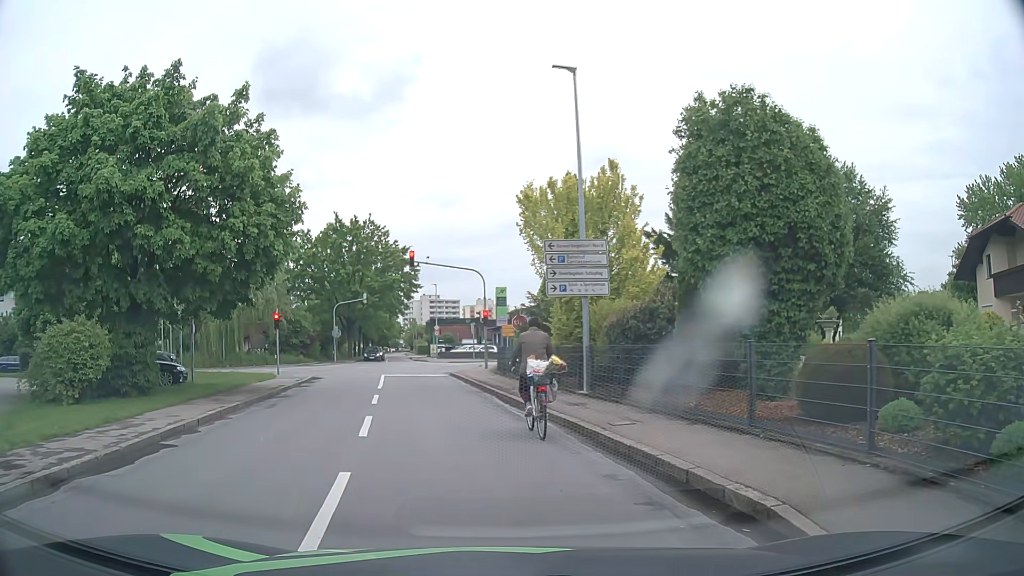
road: tertiary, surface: asphalt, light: Day
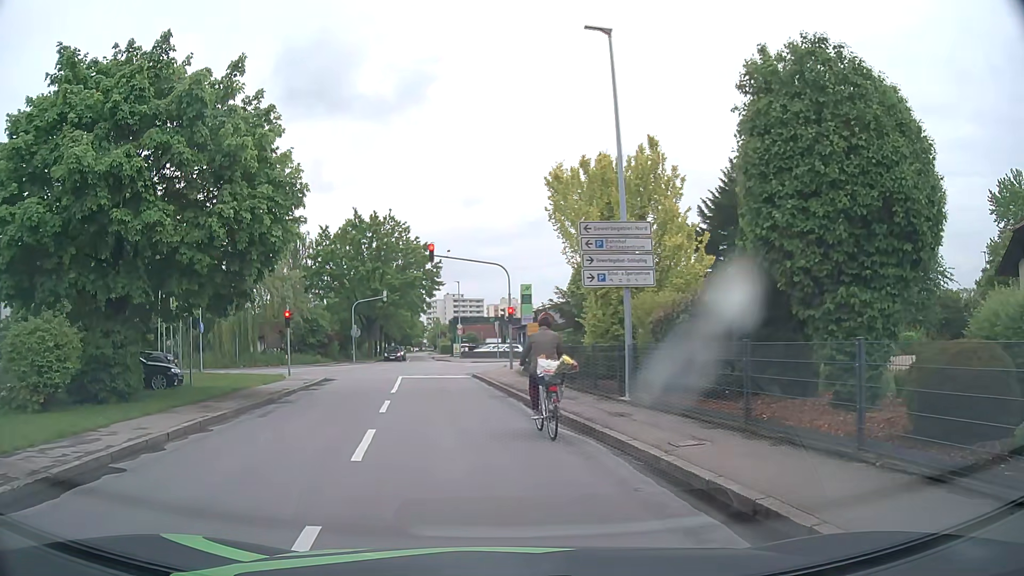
(0.0, +2.3) m; -2°
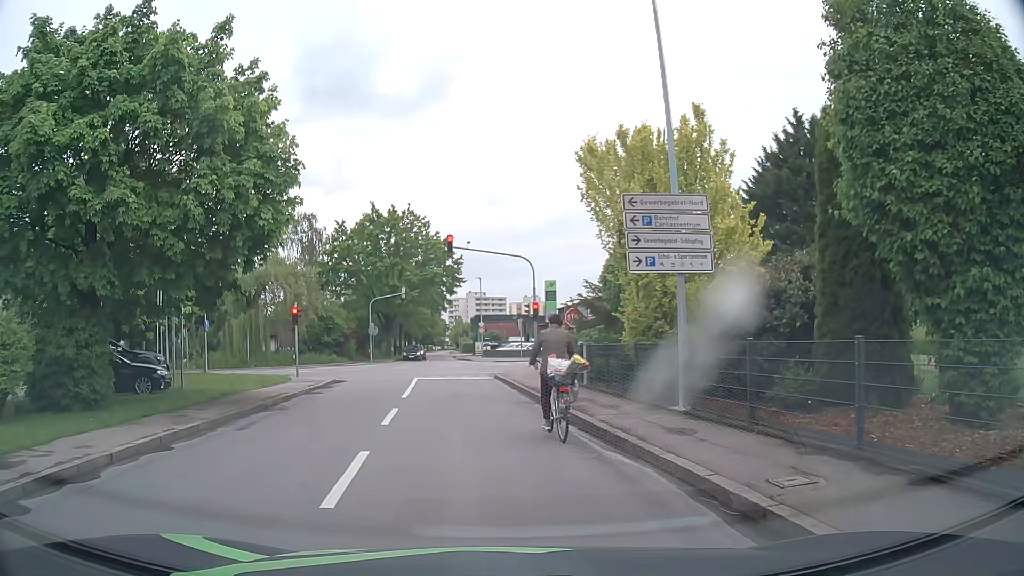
(0.0, +2.5) m; -1°
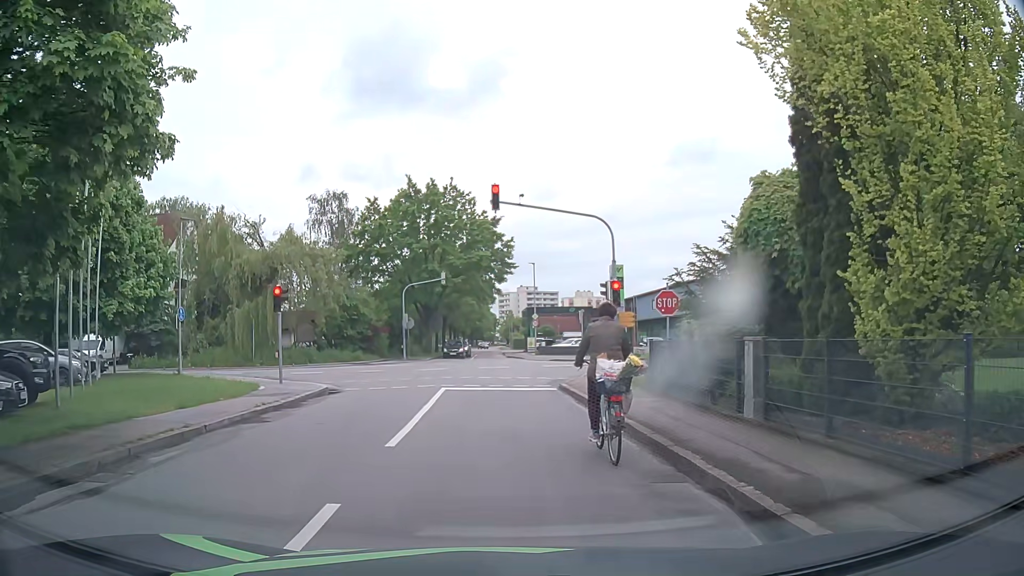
(-0.5, +9.1) m; -3°
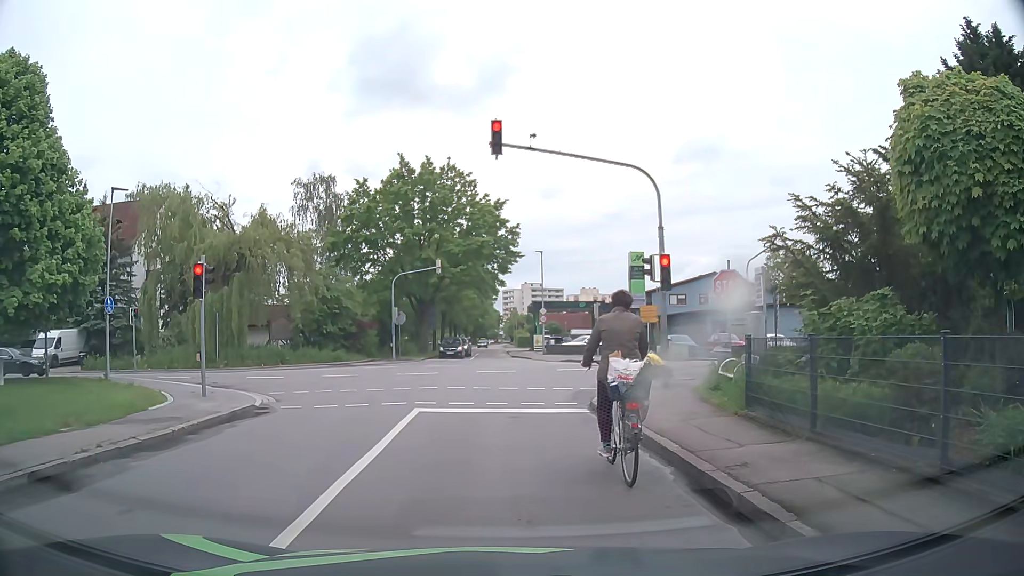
(-0.2, +6.3) m; 0°
